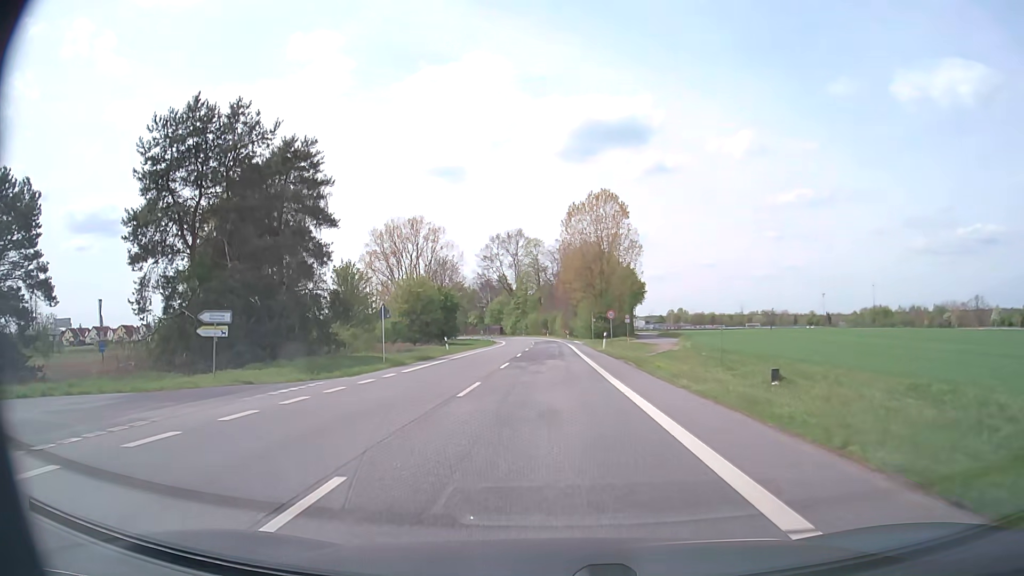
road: secondary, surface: asphalt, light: Day
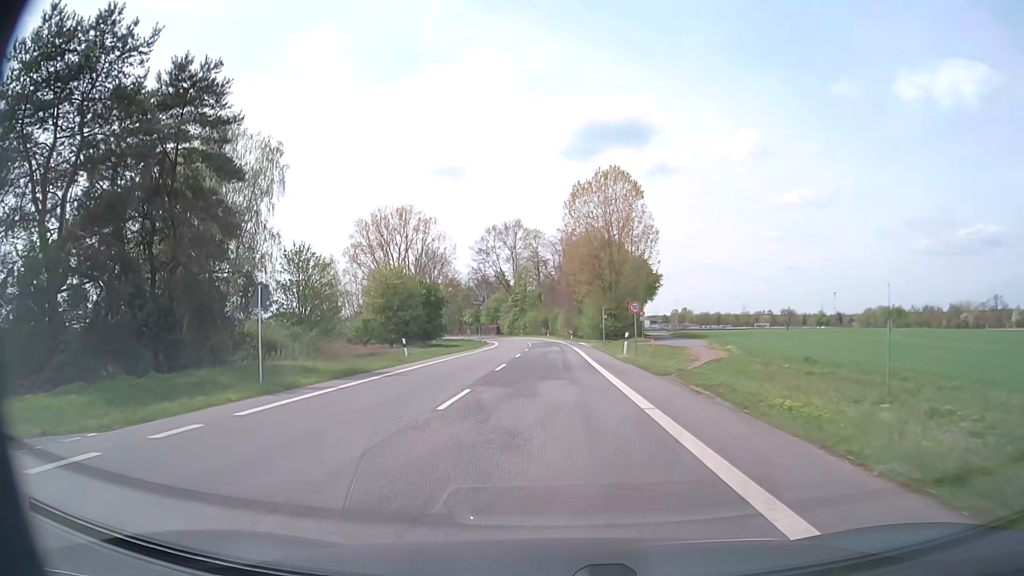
(0.0, +14.2) m; 0°
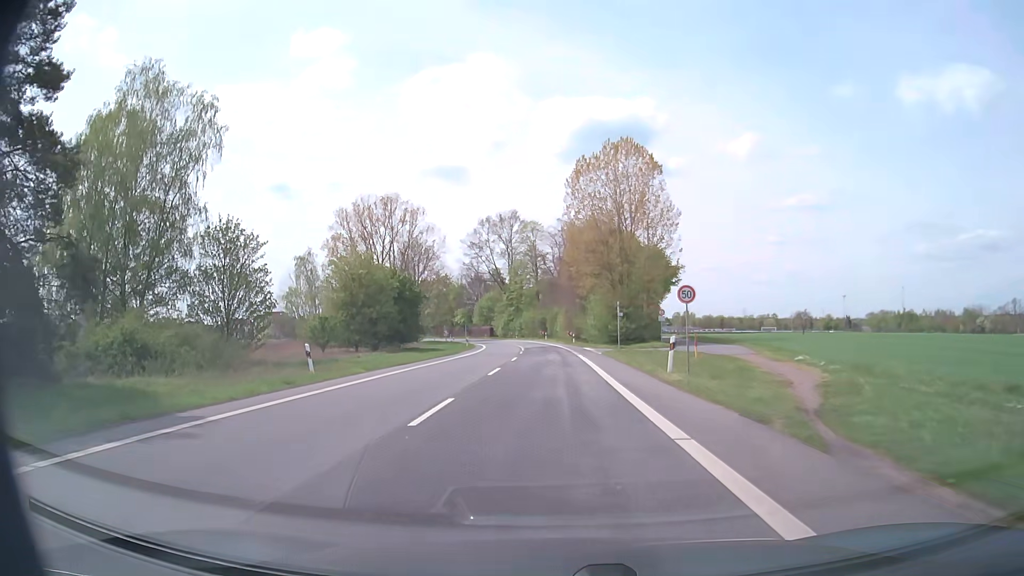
(0.0, +14.1) m; 0°
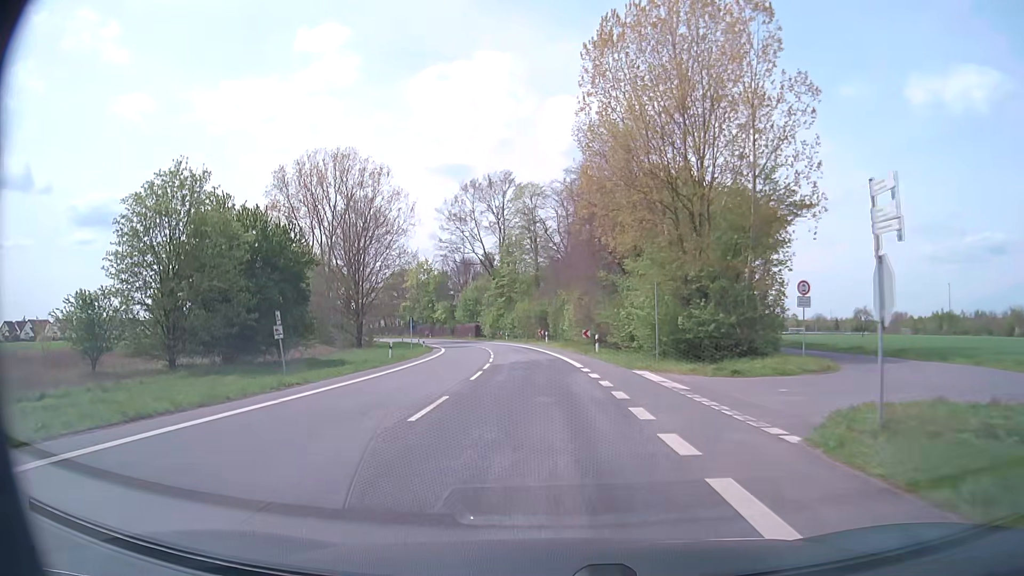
(0.0, +34.8) m; 0°
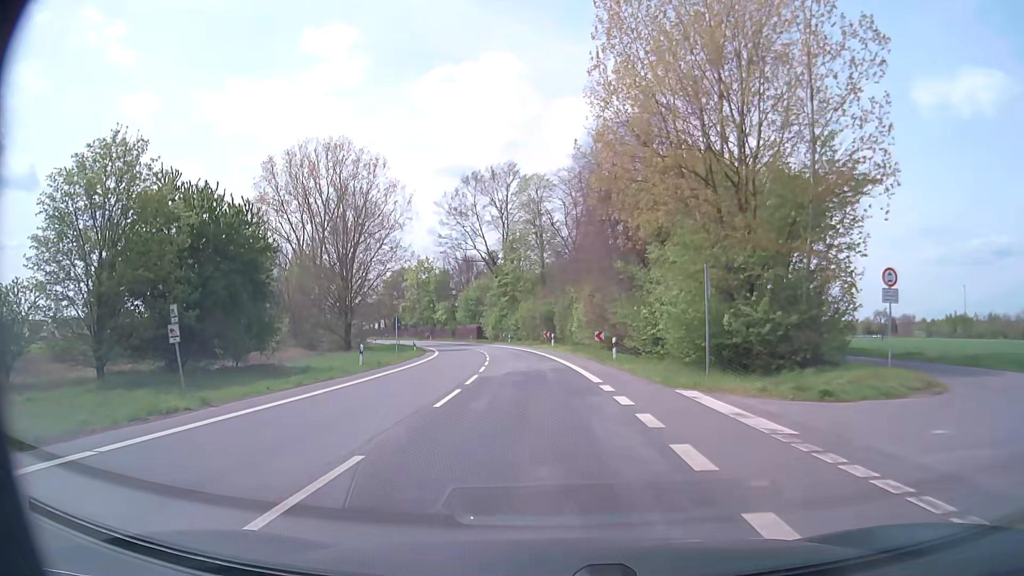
(0.0, +6.9) m; 0°
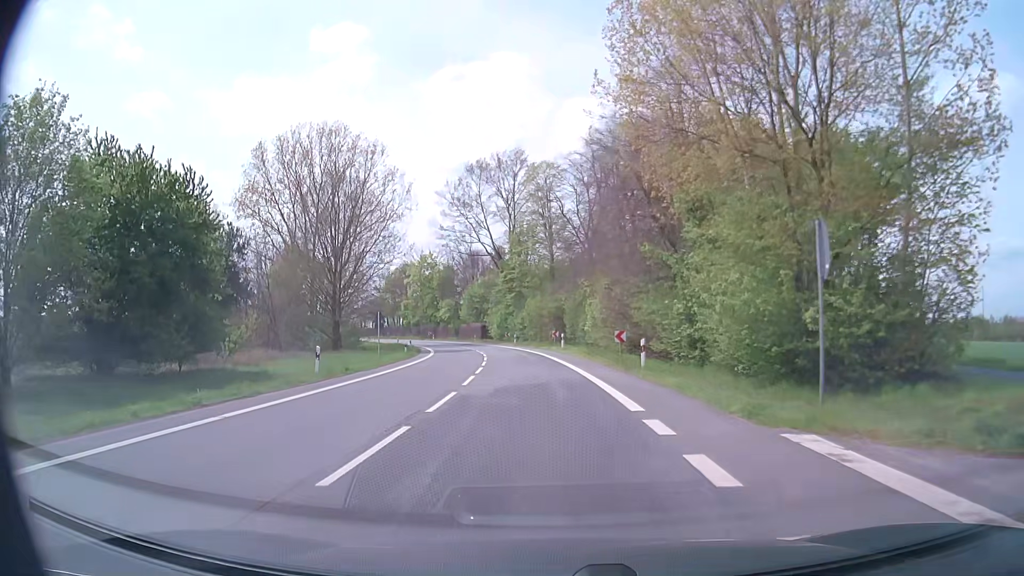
(0.0, +6.9) m; -1°
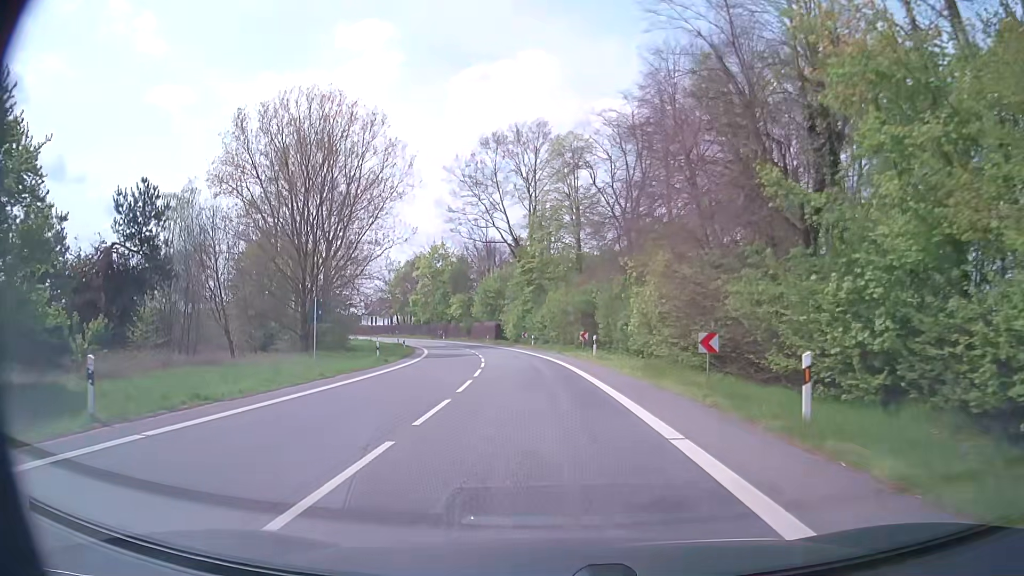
(-0.3, +13.8) m; -2°
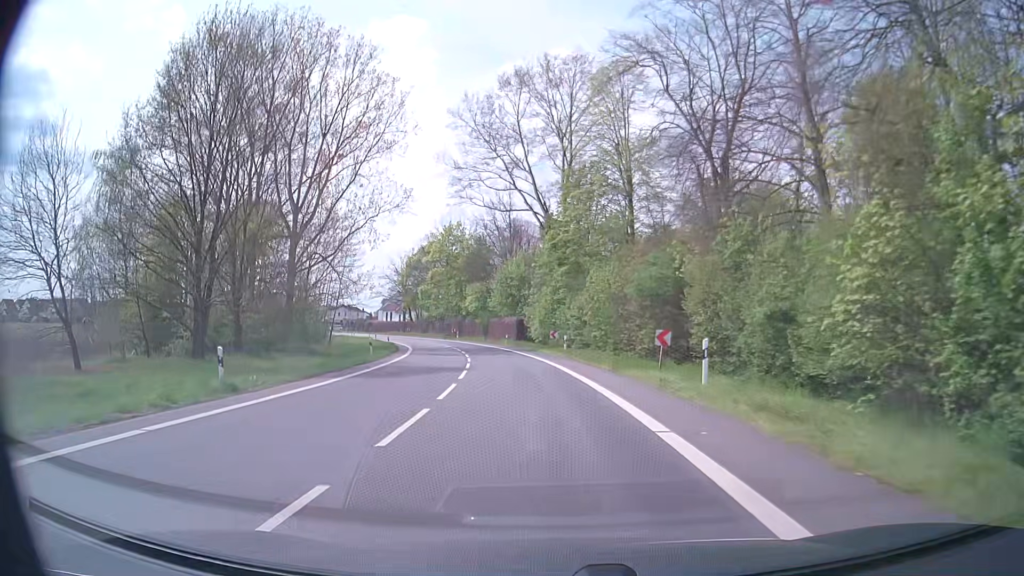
(-0.4, +20.5) m; -2°
(0, +10) (-1, +20) (-2, +30) (-3, +40) (-5, +50) (-7, +59) (-9, +69) (-12, +79) (-15, +88) (-18, +98) m
